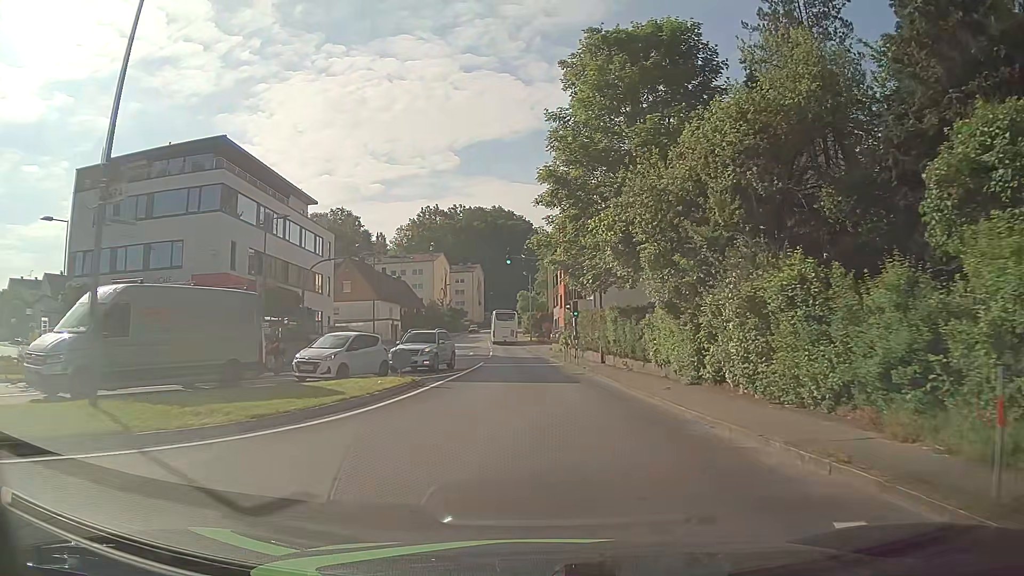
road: tertiary_link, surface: asphalt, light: Day
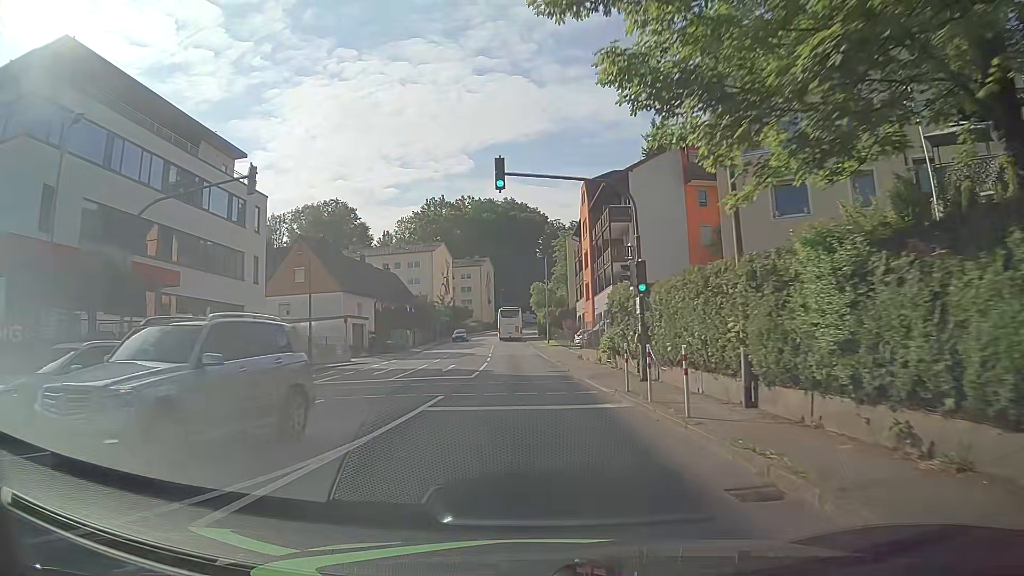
(-0.1, +19.4) m; -1°
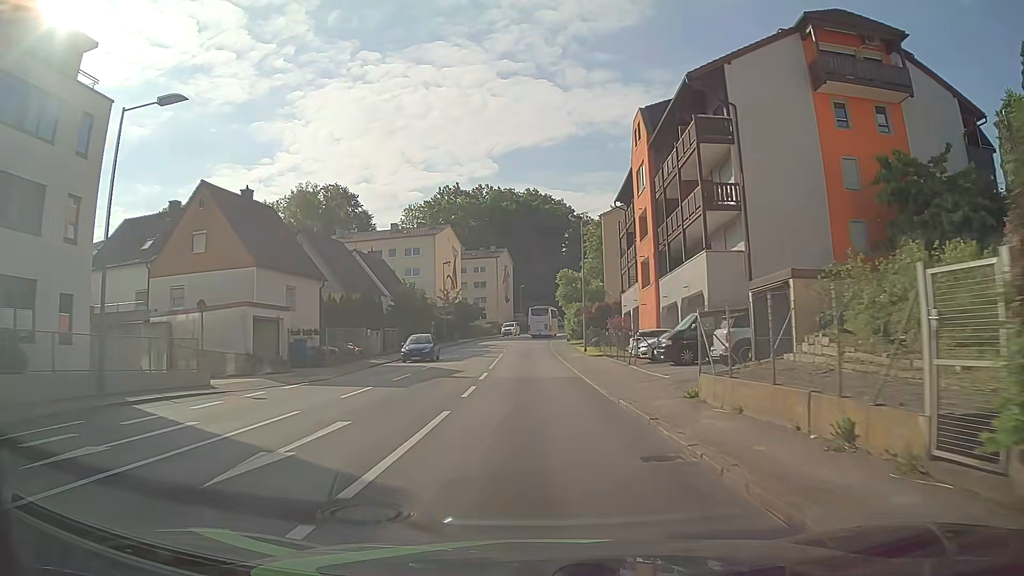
(-0.4, +20.8) m; -2°
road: tertiary
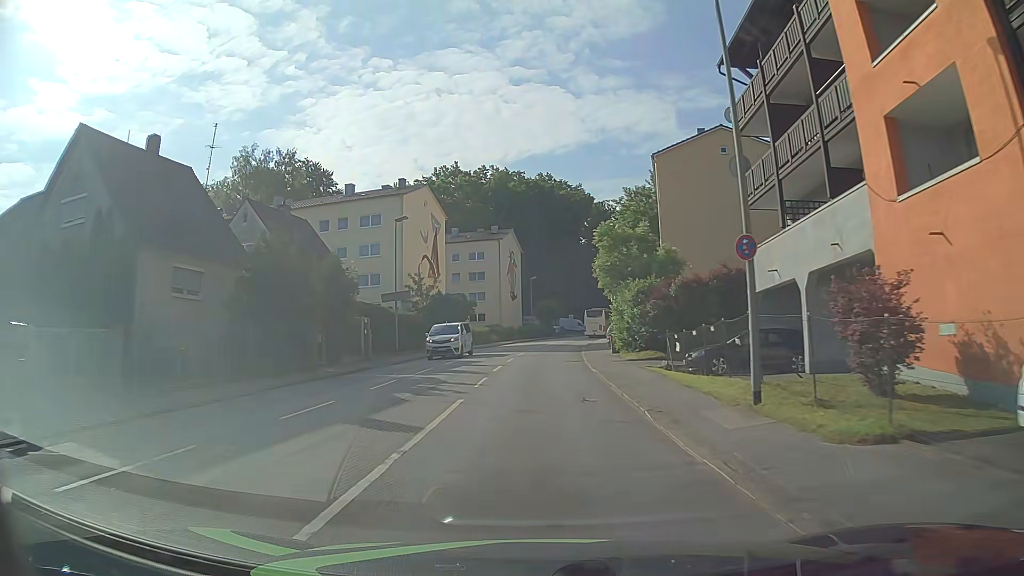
(-0.7, +28.8) m; -2°
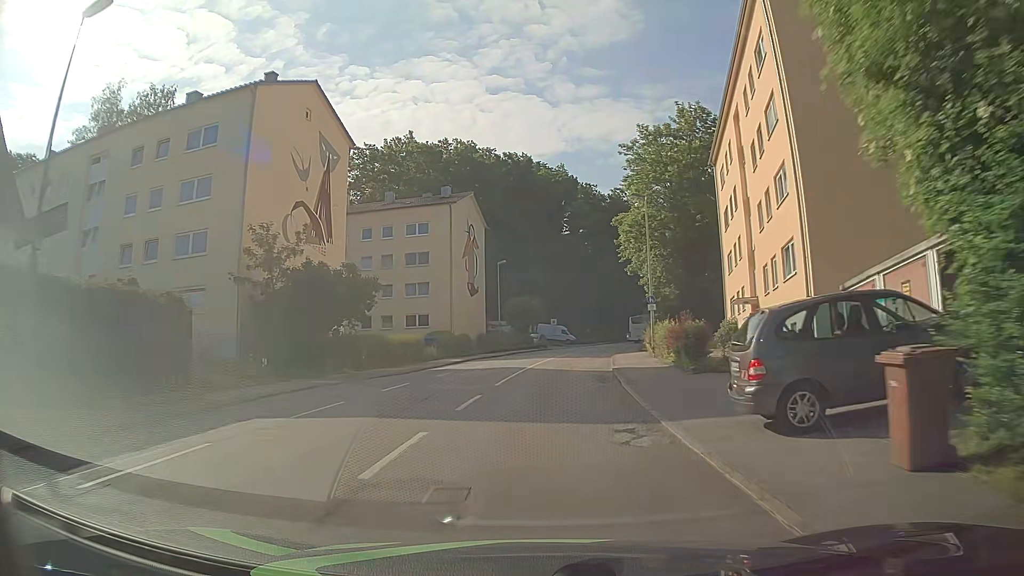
(+0.5, +29.3) m; +2°
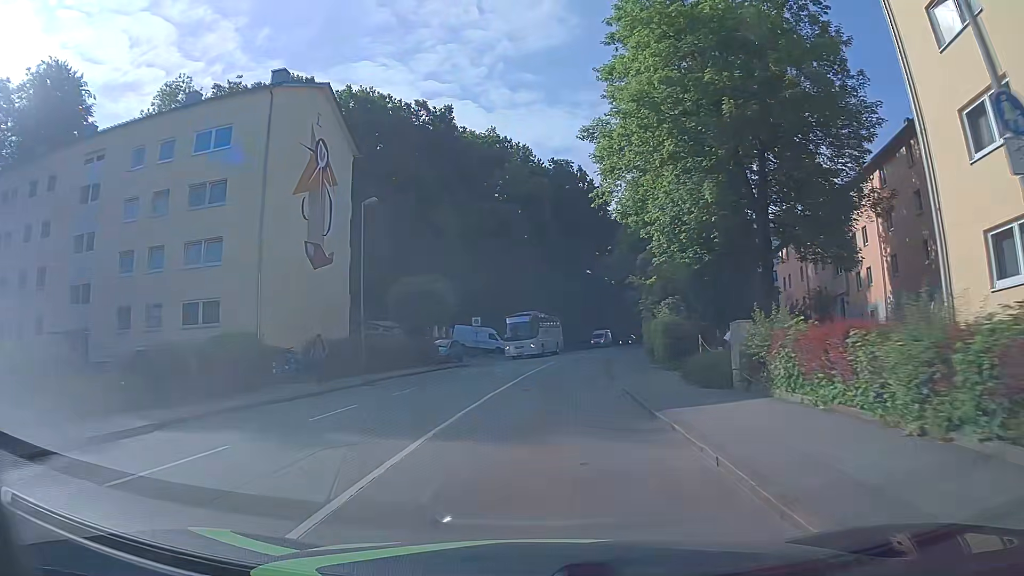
(+1.5, +29.7) m; +6°
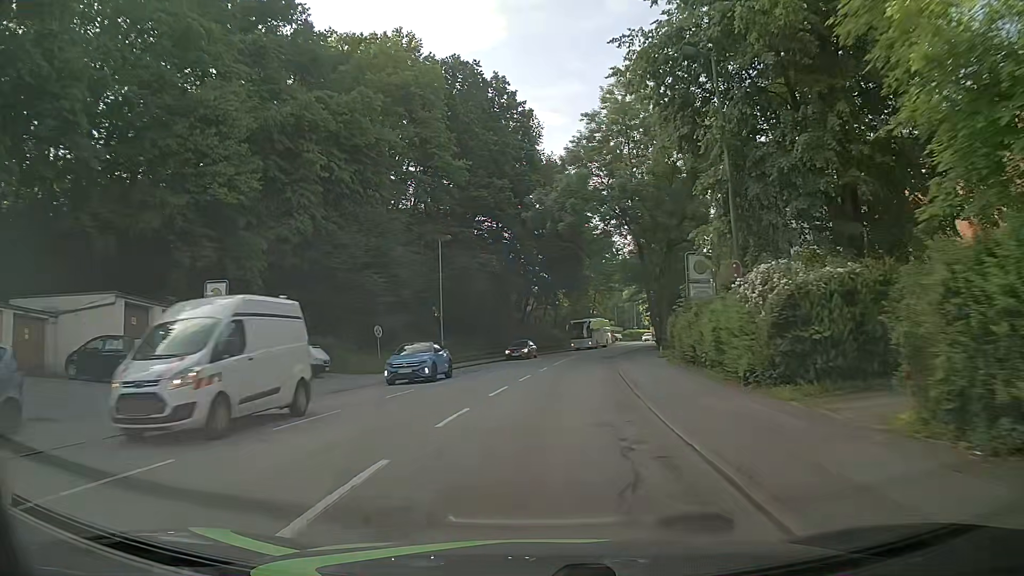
(+2.3, +37.7) m; +7°
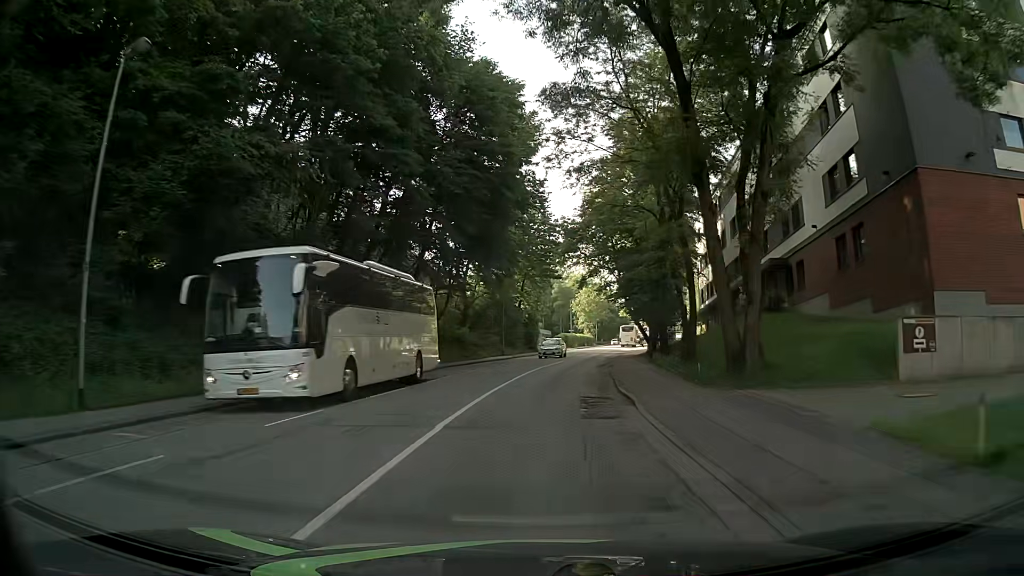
(+1.9, +30.3) m; +7°
(0, +10) (+1, +20) (+1, +30) (+2, +40) (+4, +50) (+5, +60) (+7, +70) (+8, +79) (+10, +89) (+12, +99) m
